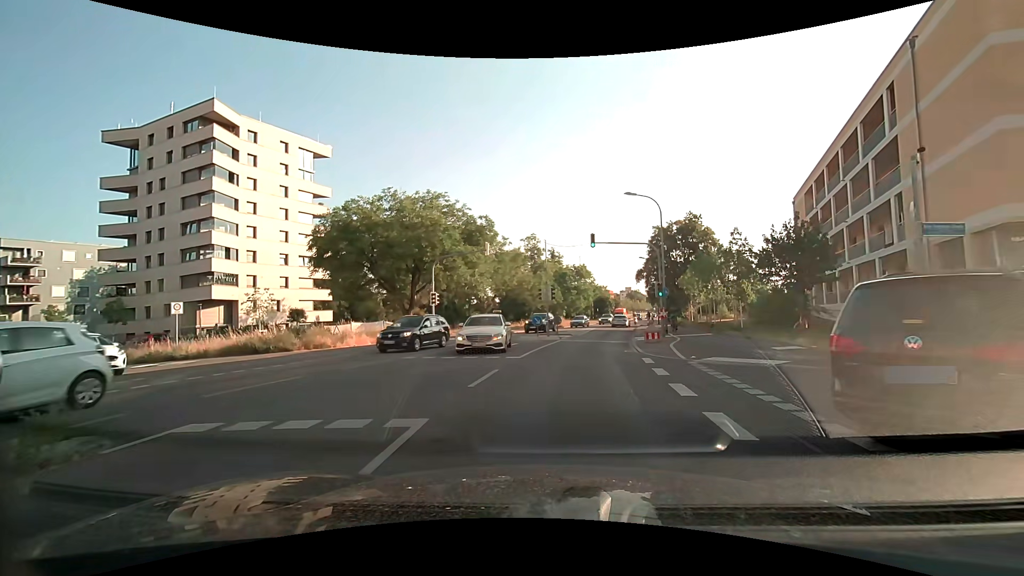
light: Day
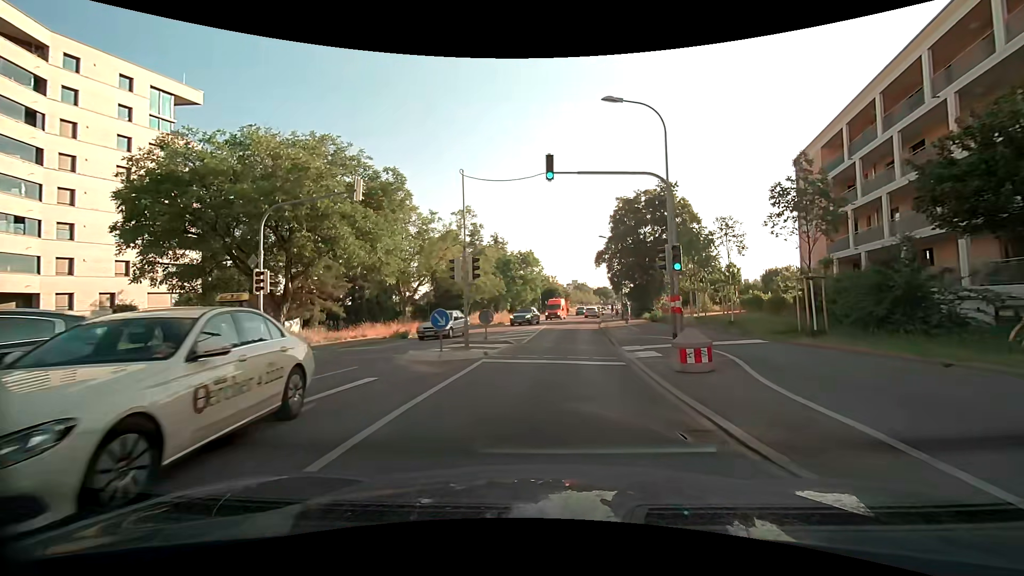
(+0.8, +15.1) m; +6°
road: secondary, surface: asphalt
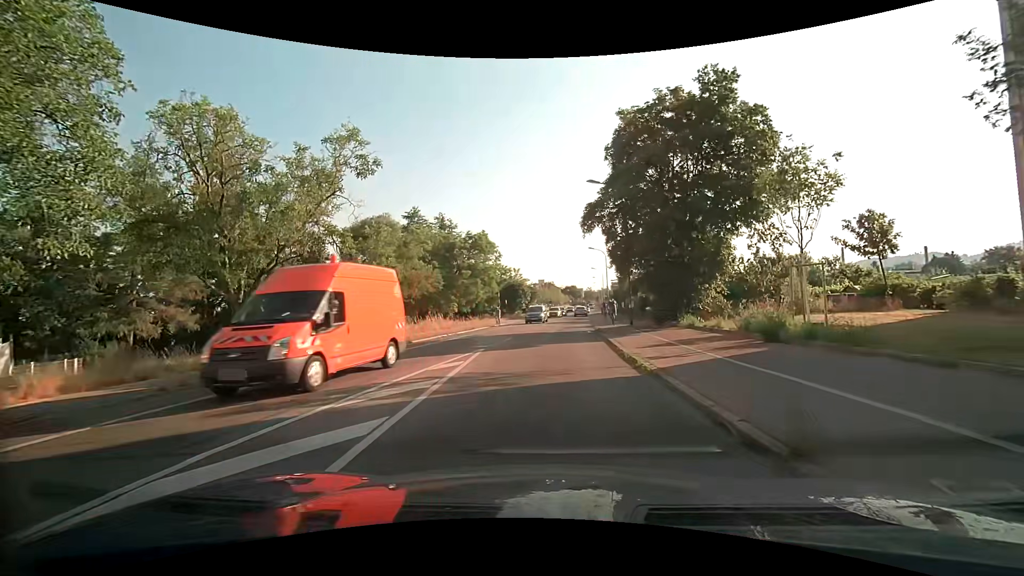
(+0.9, +24.4) m; +3°
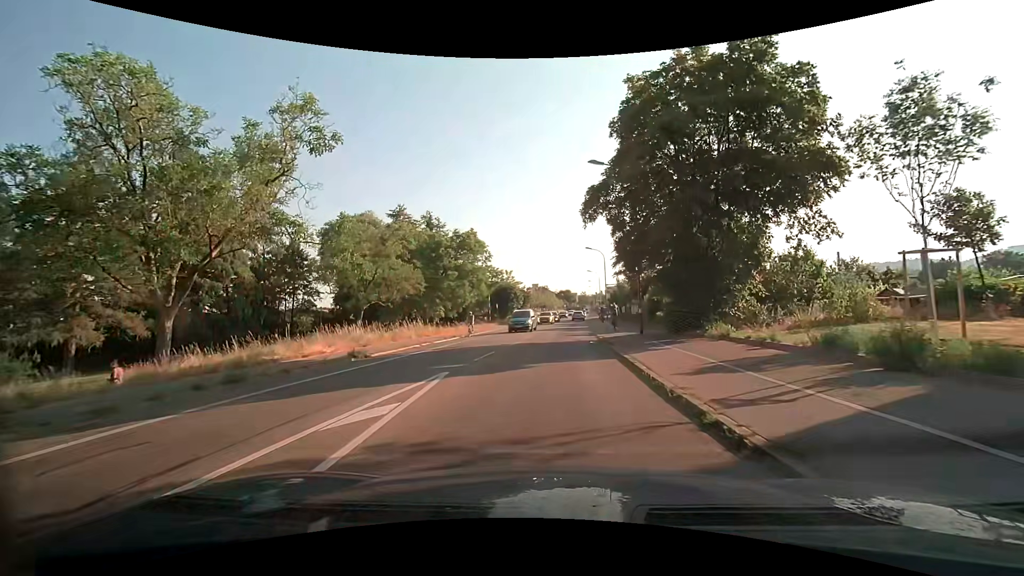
(+0.1, +5.2) m; +1°
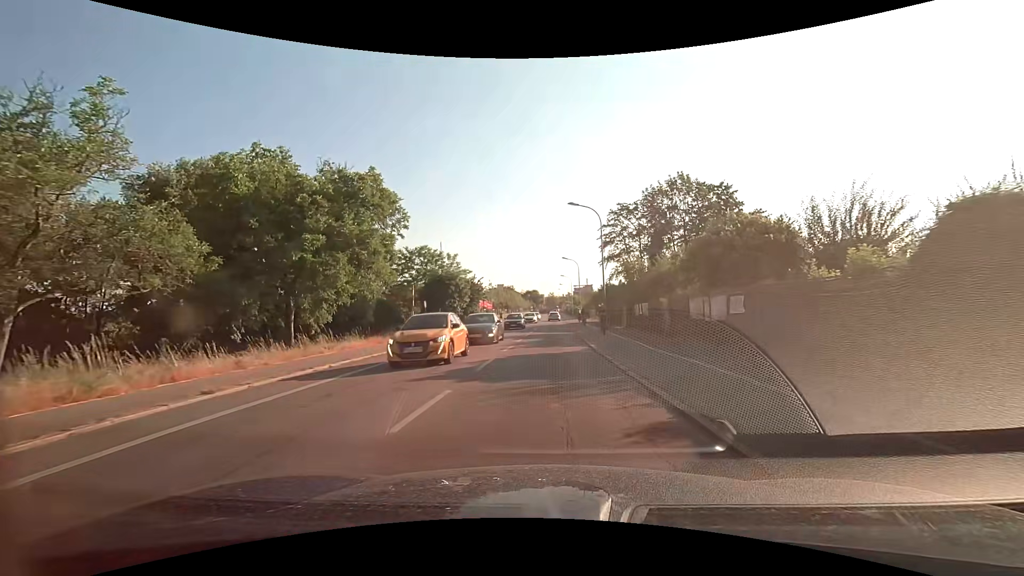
(+0.8, +26.7) m; +4°
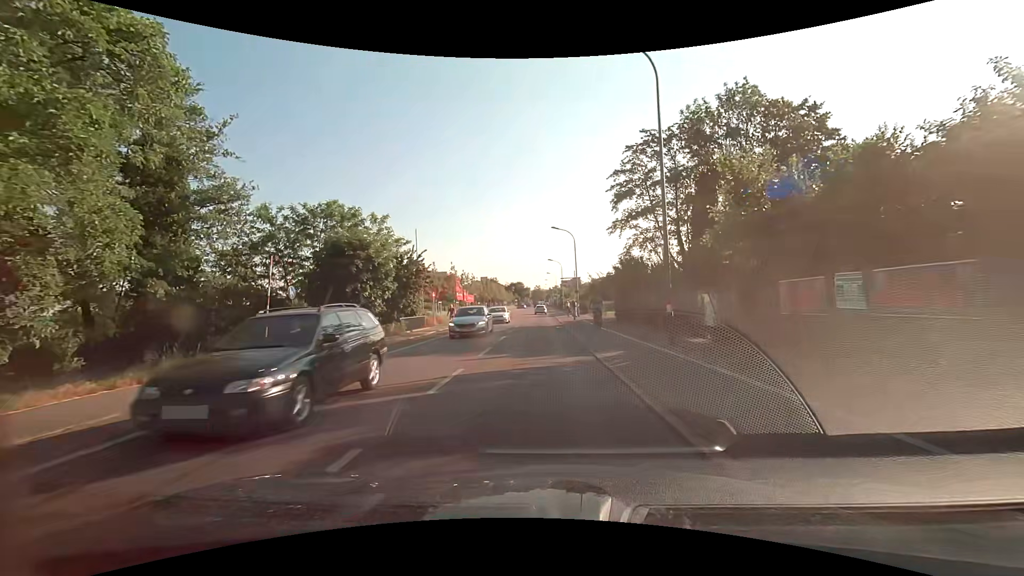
(+0.4, +22.0) m; +2°
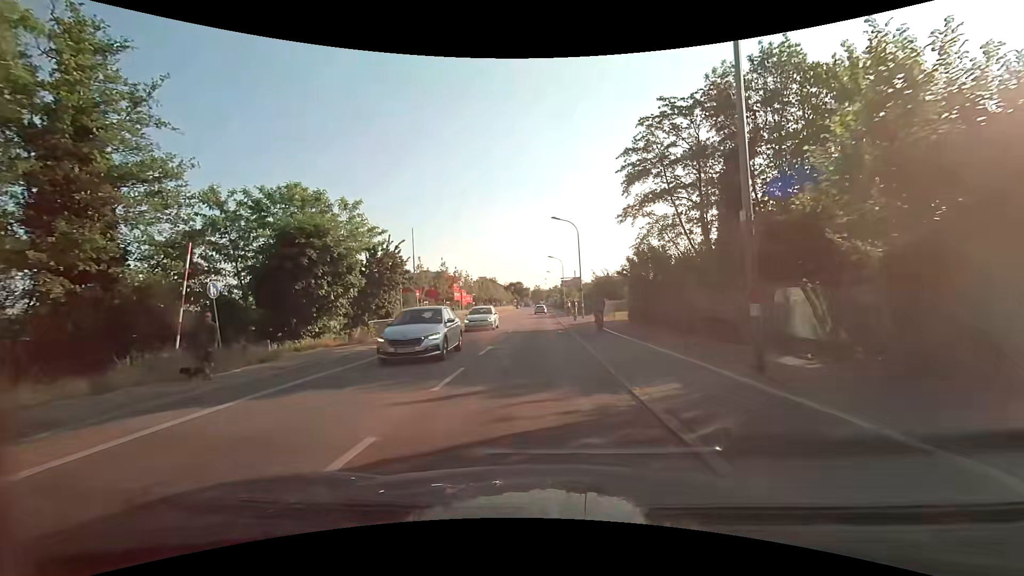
(0.0, +5.7) m; -1°
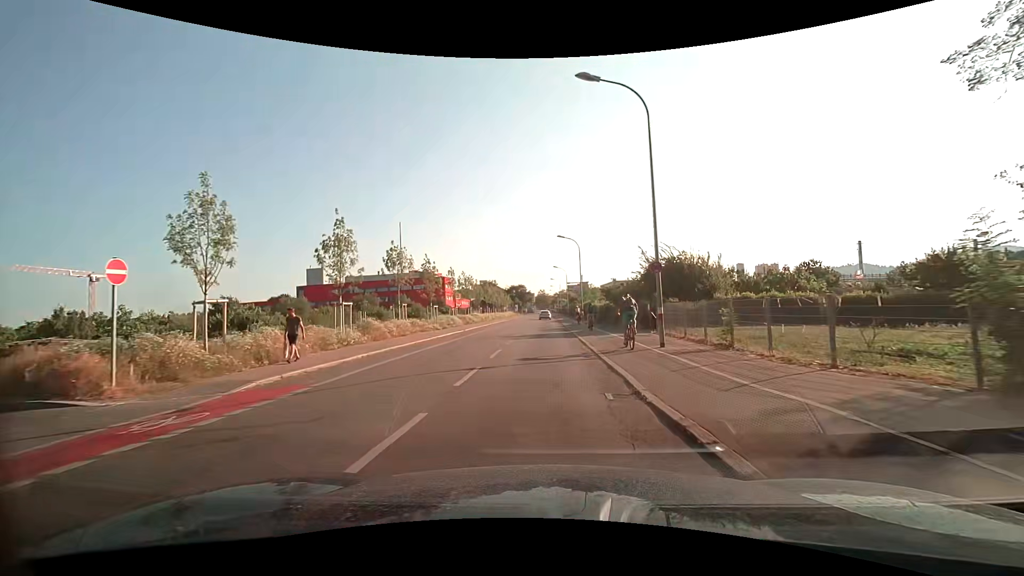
(+0.2, +28.5) m; 0°
(0, +10) (0, +20) (0, +30) (0, +40) (0, +50) (0, +60) (0, +70) (0, +80) (0, +90) (0, +100) m
